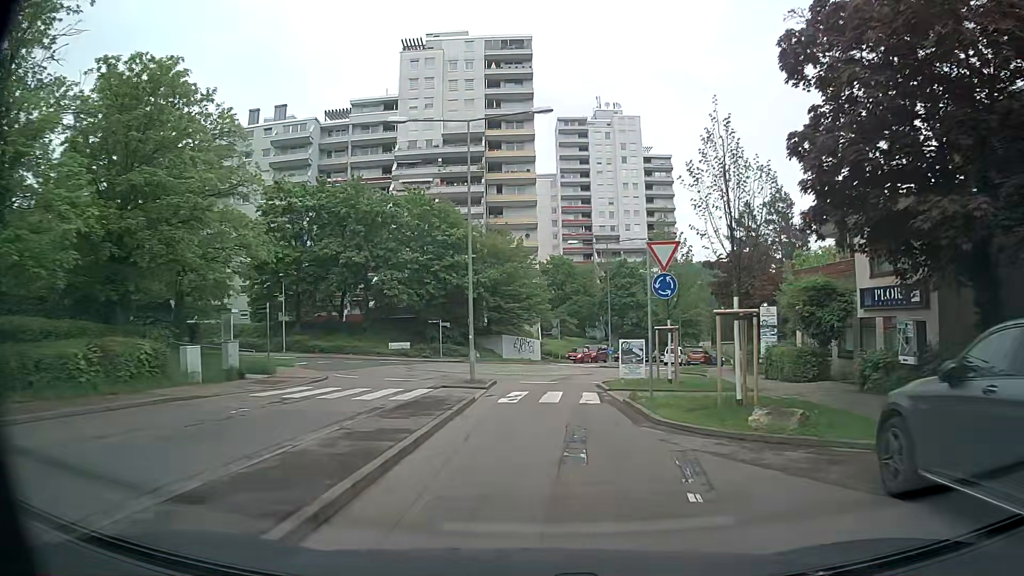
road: secondary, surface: asphalt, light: Day
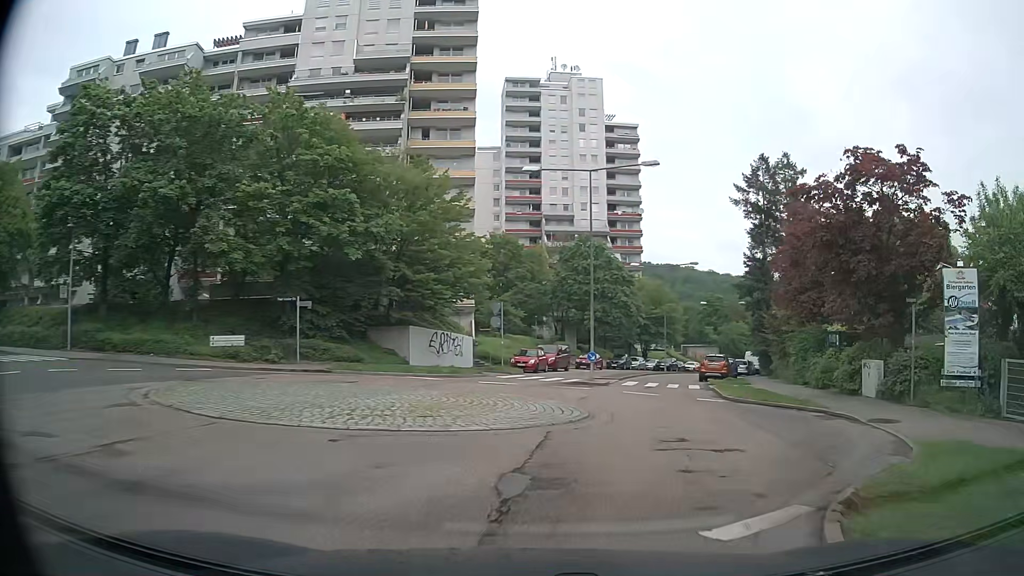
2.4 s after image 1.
(0.0, +21.9) m; +4°
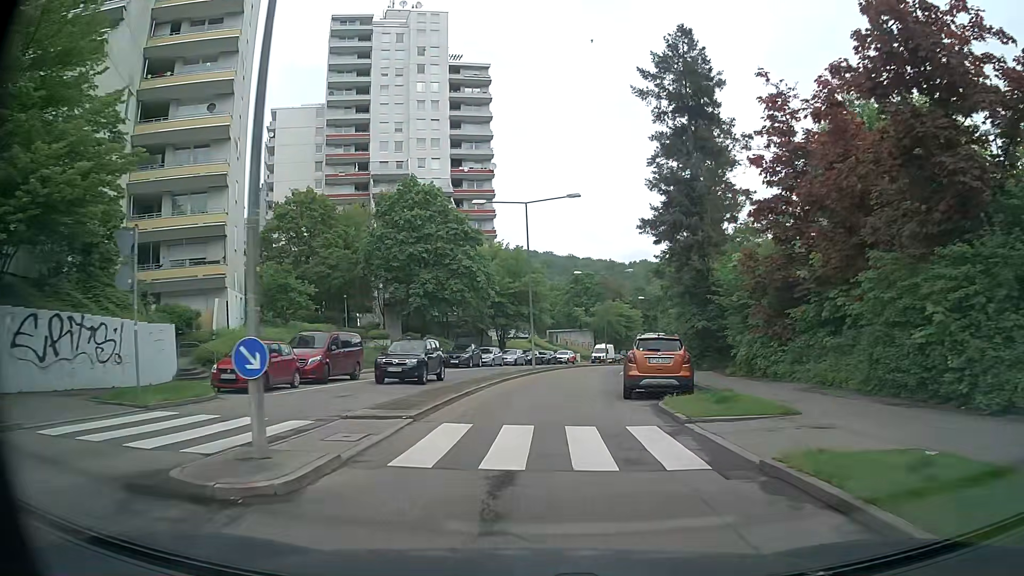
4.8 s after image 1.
(+3.7, +22.5) m; +13°
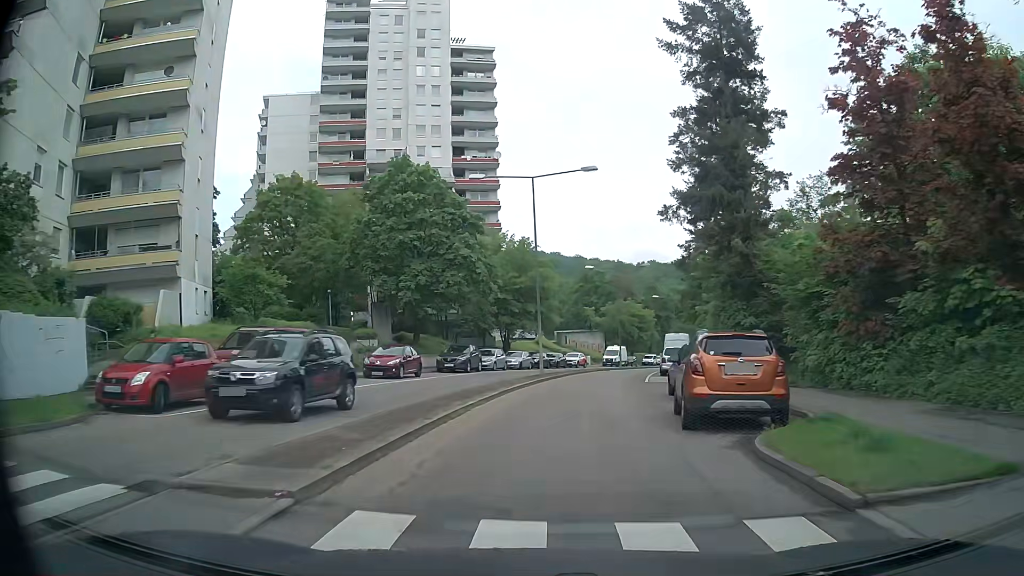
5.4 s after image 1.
(-0.1, +6.1) m; -1°
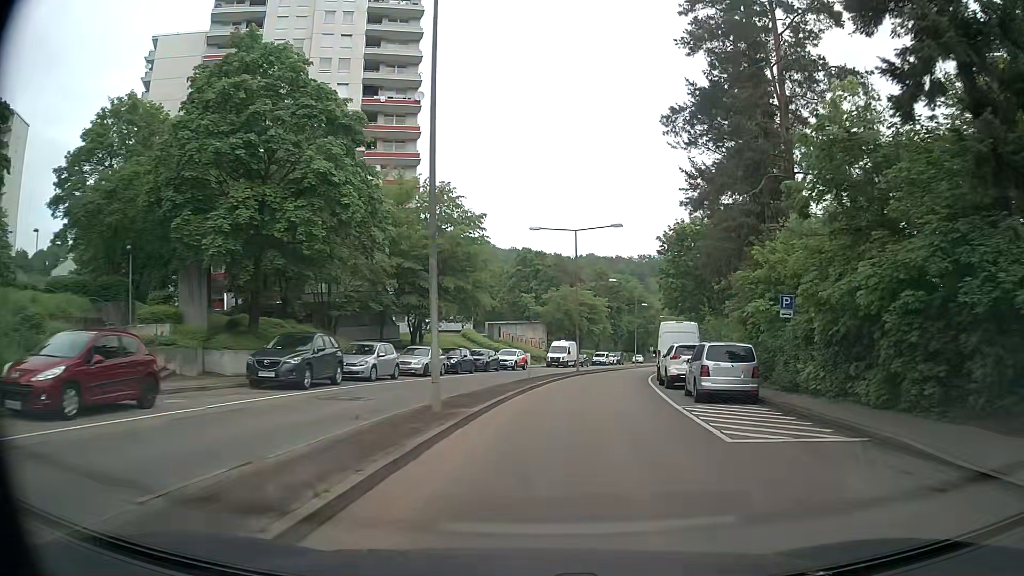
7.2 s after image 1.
(+0.7, +19.3) m; +5°
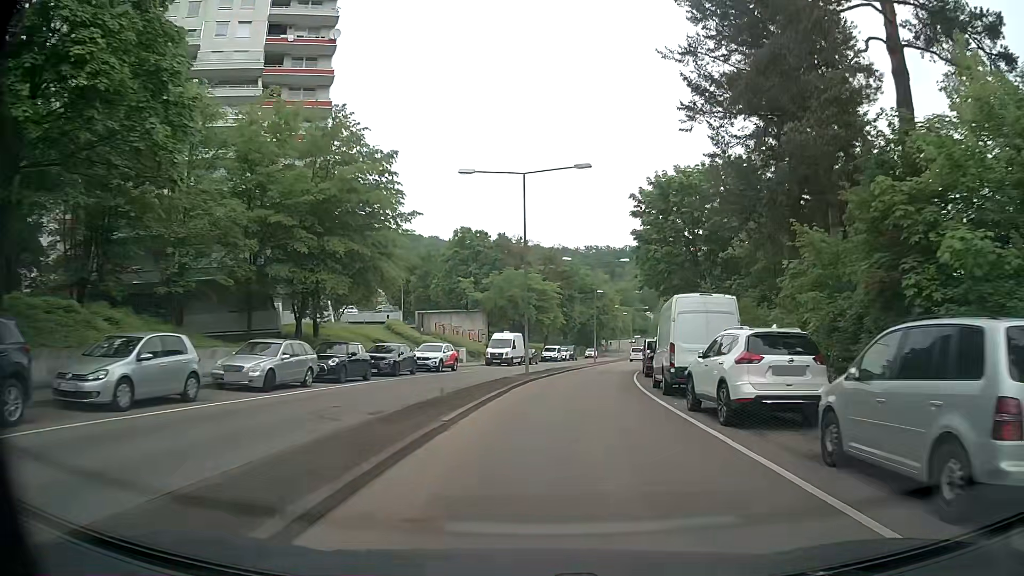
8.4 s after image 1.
(+0.6, +13.4) m; +5°
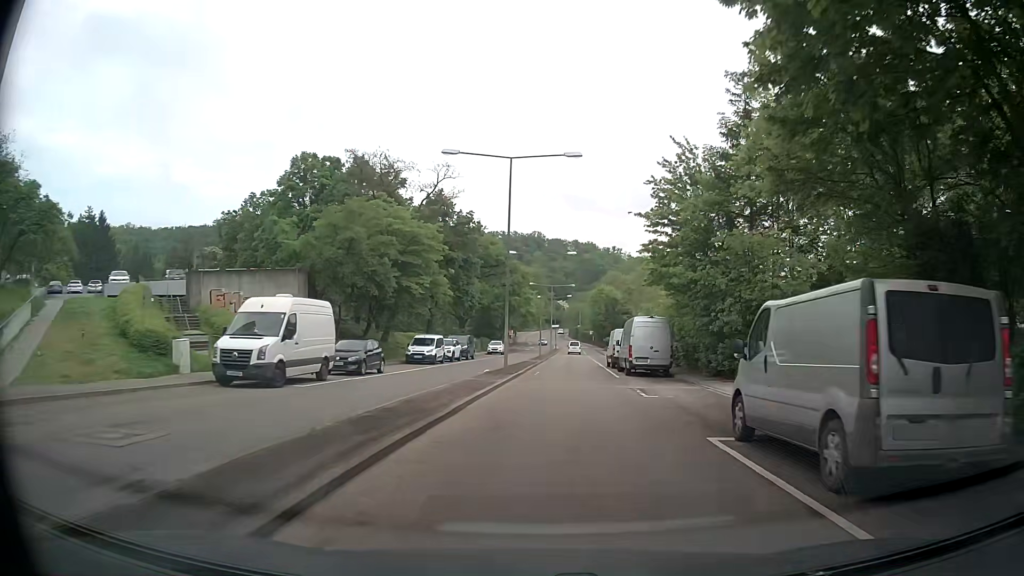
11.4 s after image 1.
(+2.7, +33.4) m; +9°
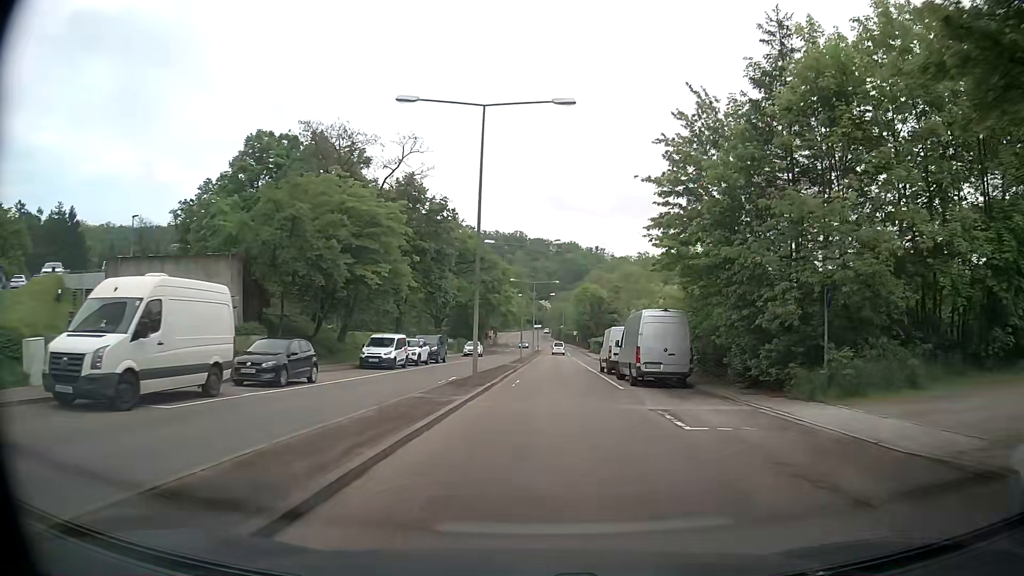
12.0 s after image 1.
(0.0, +6.9) m; +2°
(0, +10) (0, +20) (+1, +30) (+1, +40) (+1, +50) (+1, +60) (+2, +70) (+2, +80) (+2, +90) (+3, +100) m
